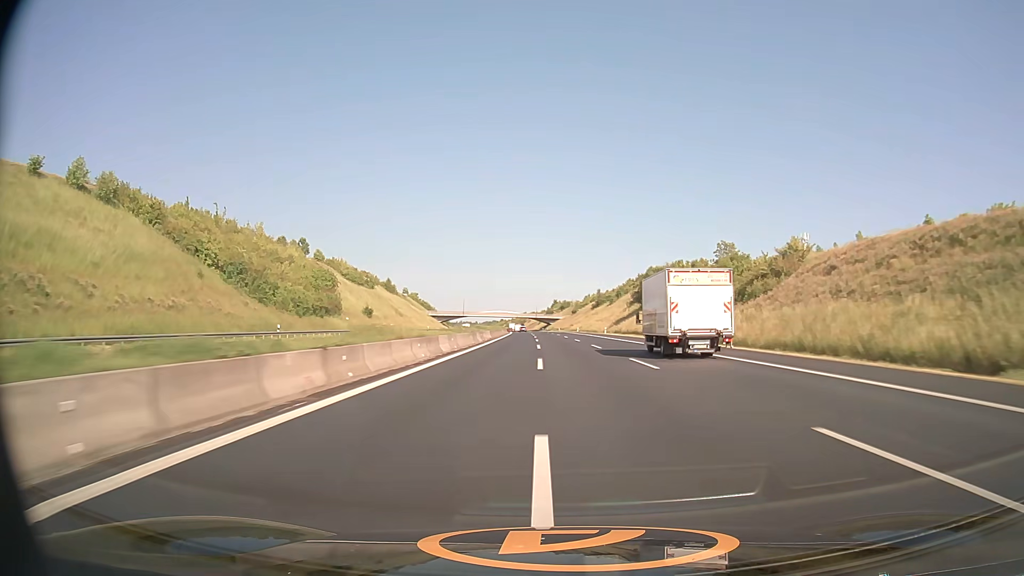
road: motorway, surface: asphalt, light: Day
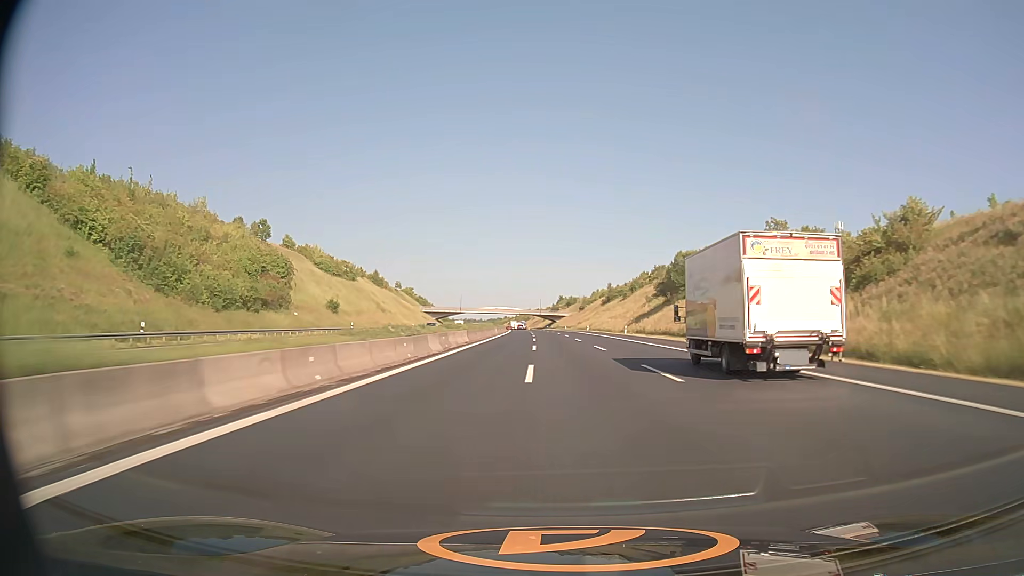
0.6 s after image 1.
(-0.1, +22.8) m; 0°
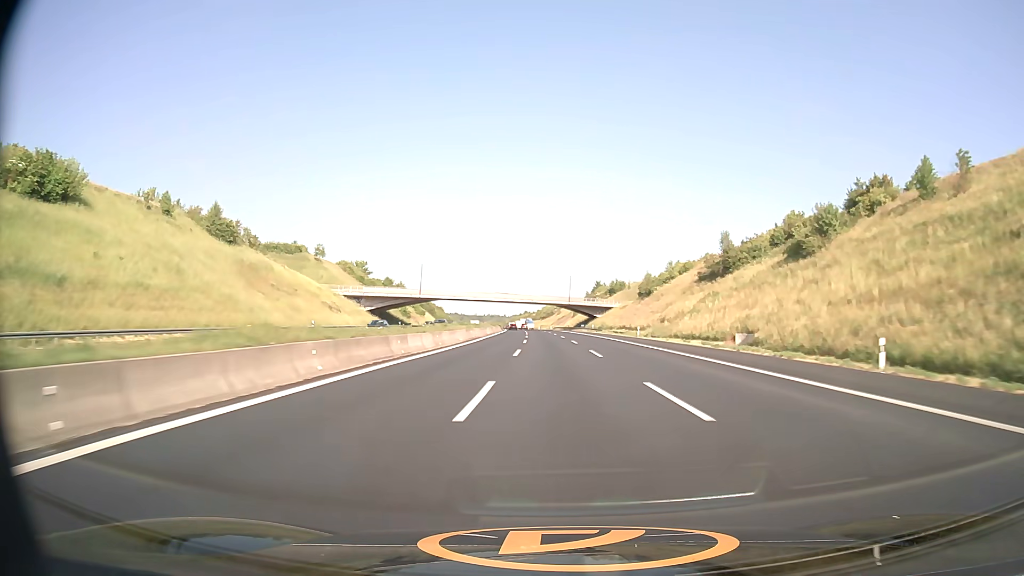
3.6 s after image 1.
(-2.5, +113.4) m; -2°
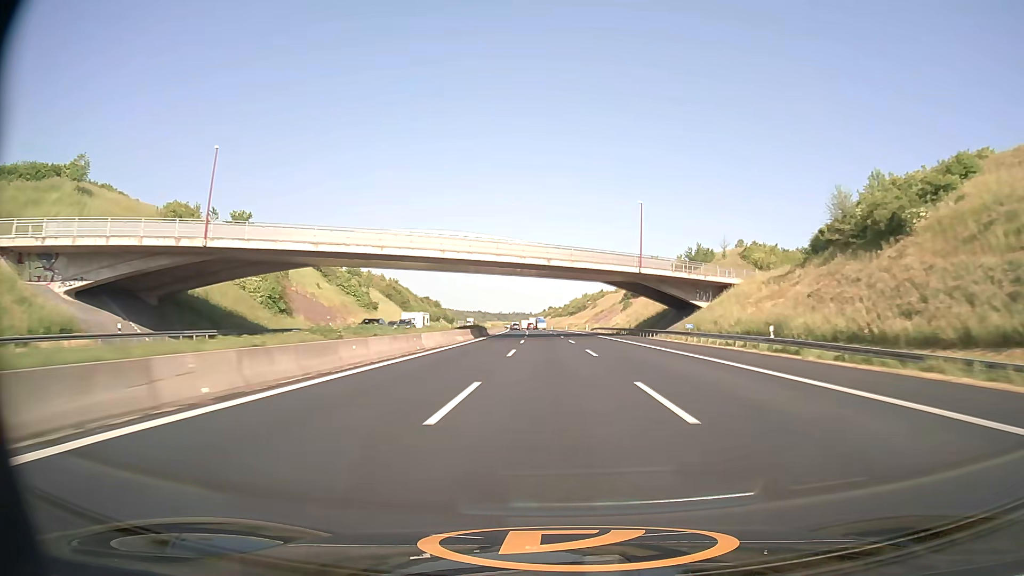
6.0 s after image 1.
(-1.6, +90.0) m; -2°
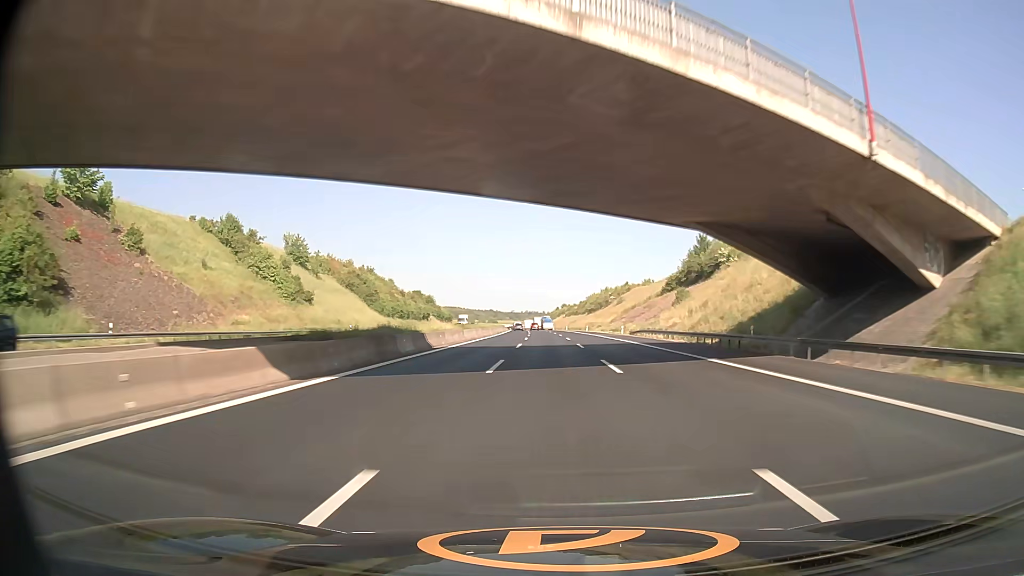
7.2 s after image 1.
(-0.5, +44.8) m; -1°
(0, +10) (0, +20) (0, +30) (0, +40) (0, +50) (-1, +60) (-1, +70) (-1, +80) (-2, +90) (-2, +100) m
